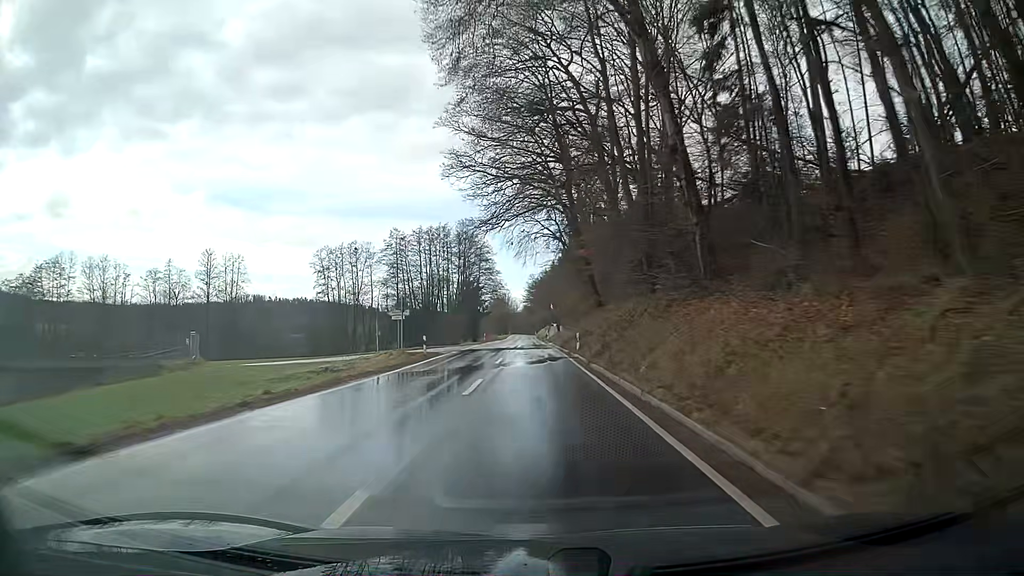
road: secondary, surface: asphalt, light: Day
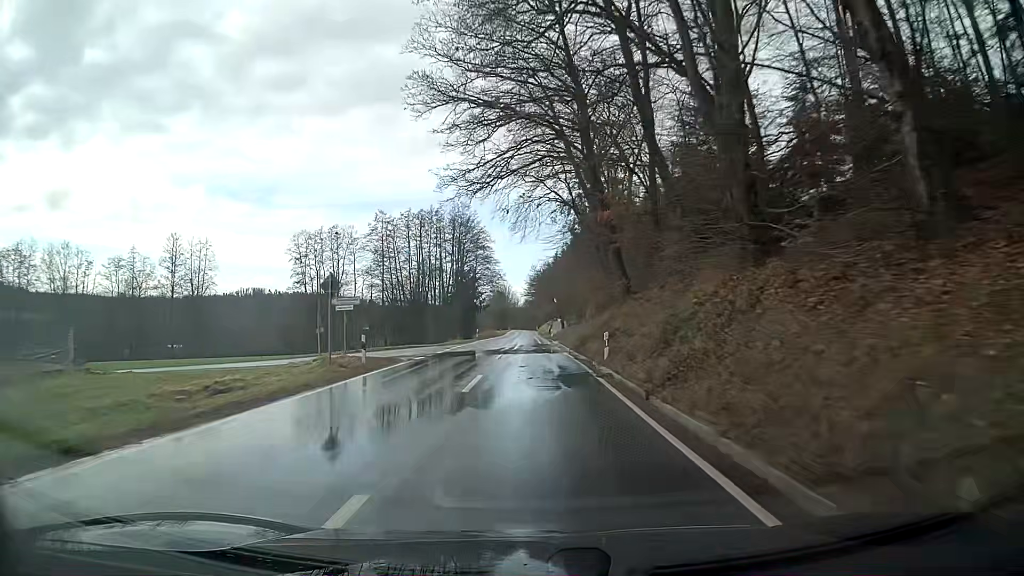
(0.0, +12.2) m; 0°
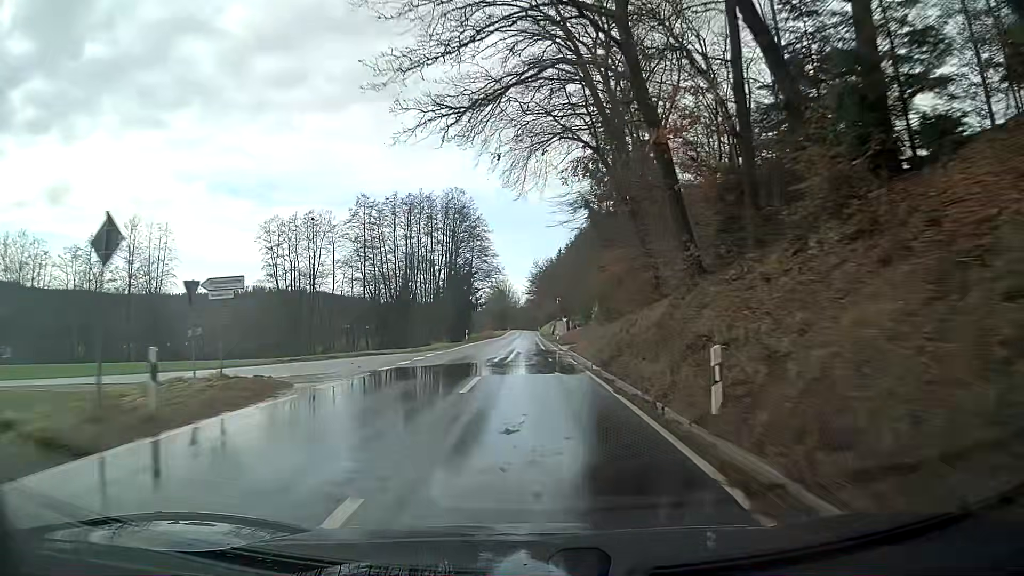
(0.0, +12.3) m; 0°
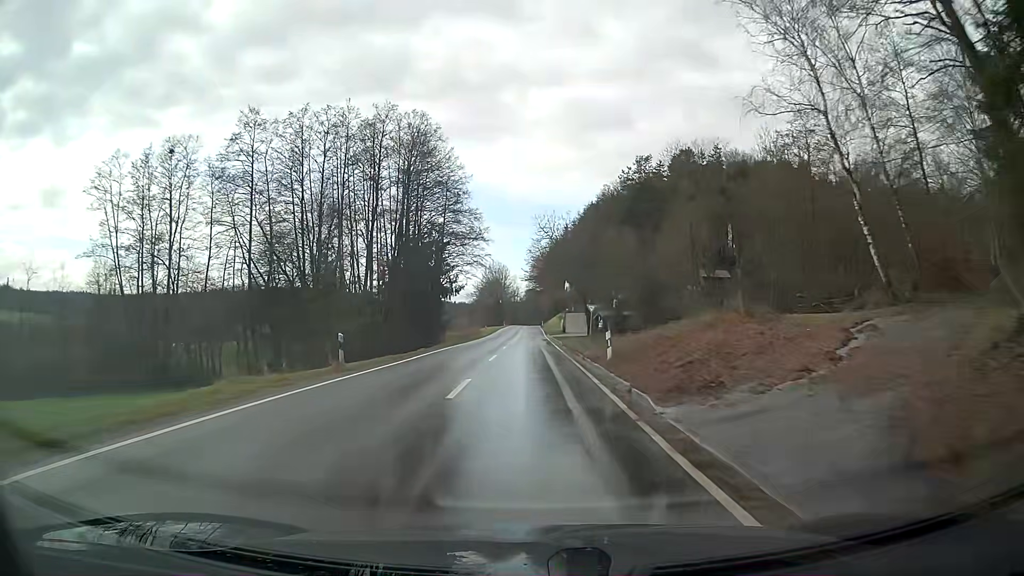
(-0.2, +37.2) m; -1°
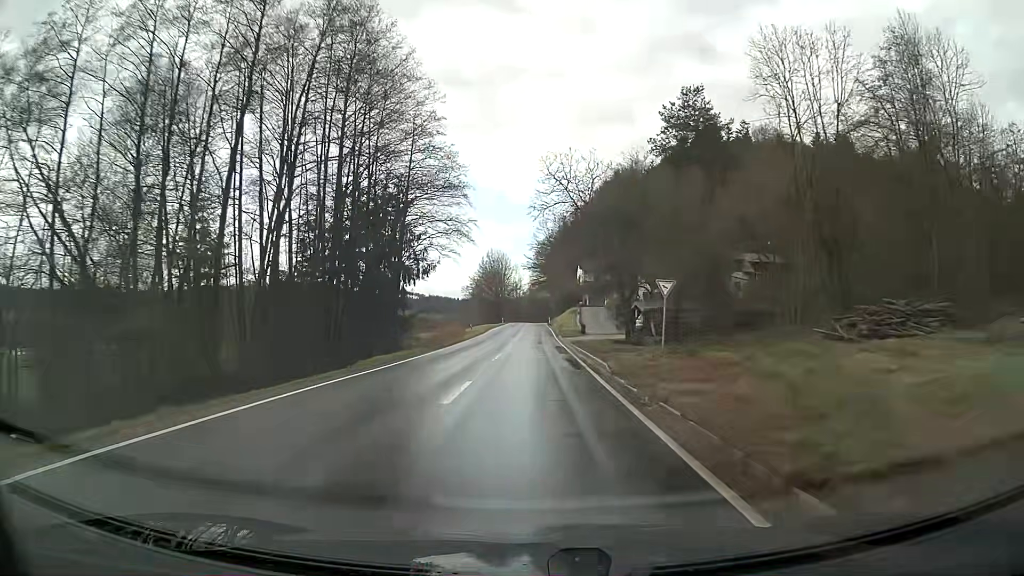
(0.0, +25.0) m; 0°
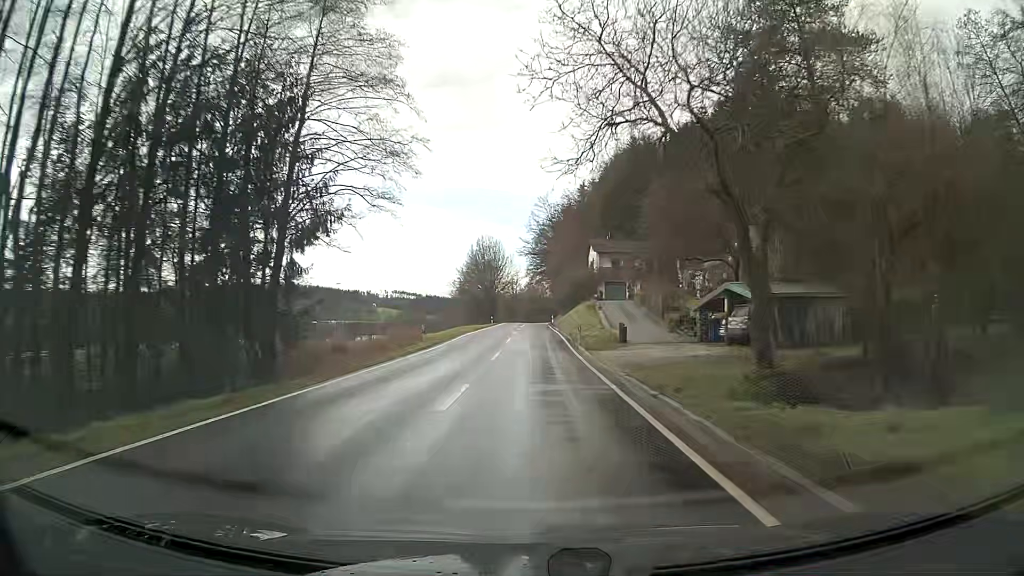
(0.0, +25.0) m; 0°
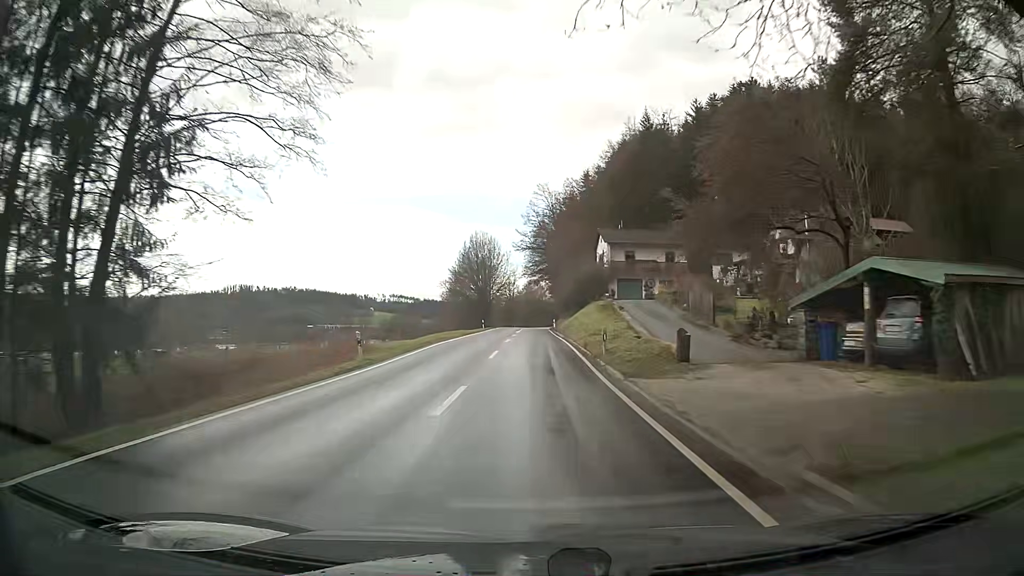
(0.0, +12.5) m; 0°
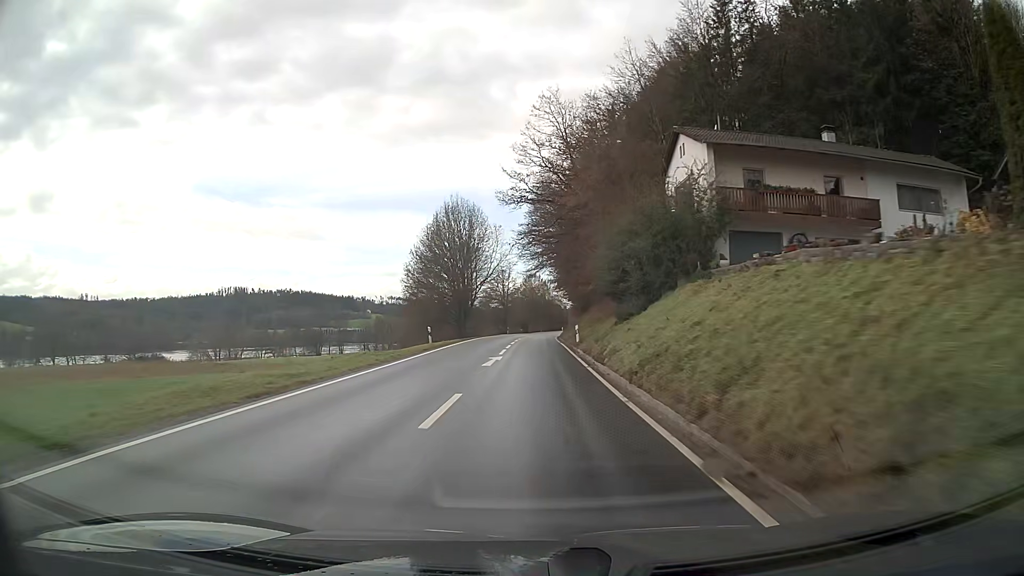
(0.0, +37.1) m; 0°
